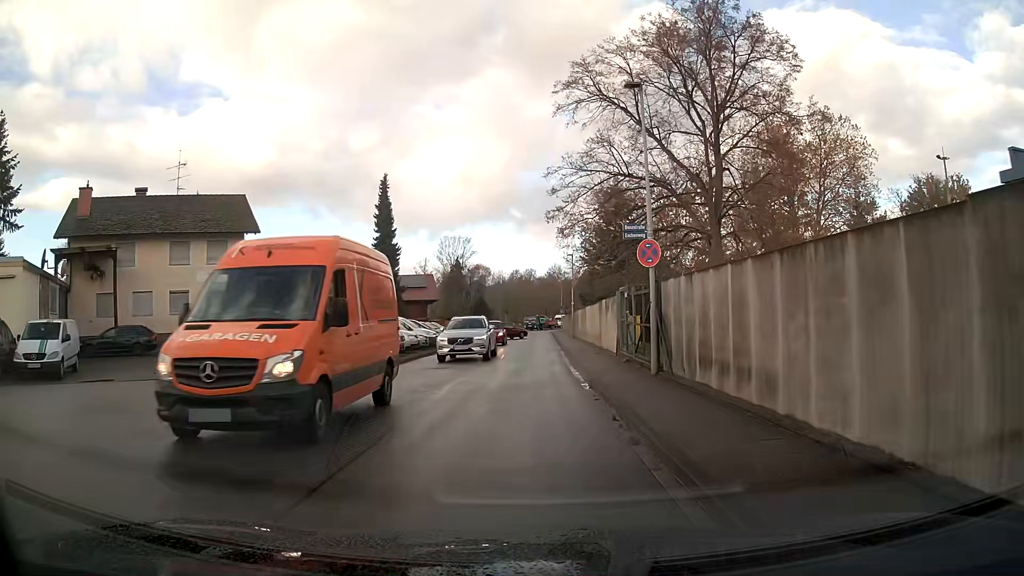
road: unclassified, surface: asphalt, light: Day
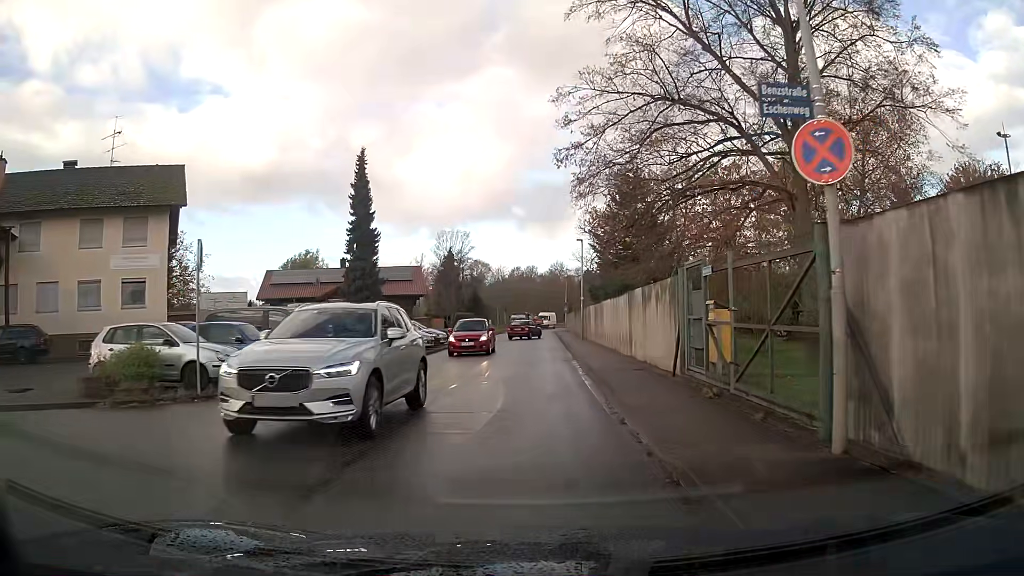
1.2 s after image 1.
(0.0, +9.0) m; 0°
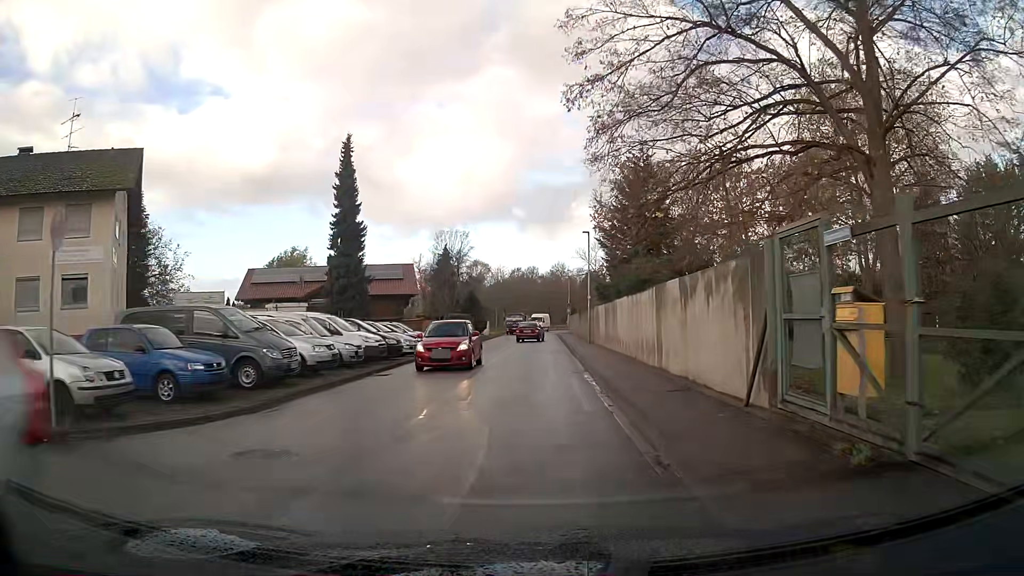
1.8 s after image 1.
(0.0, +4.7) m; 0°
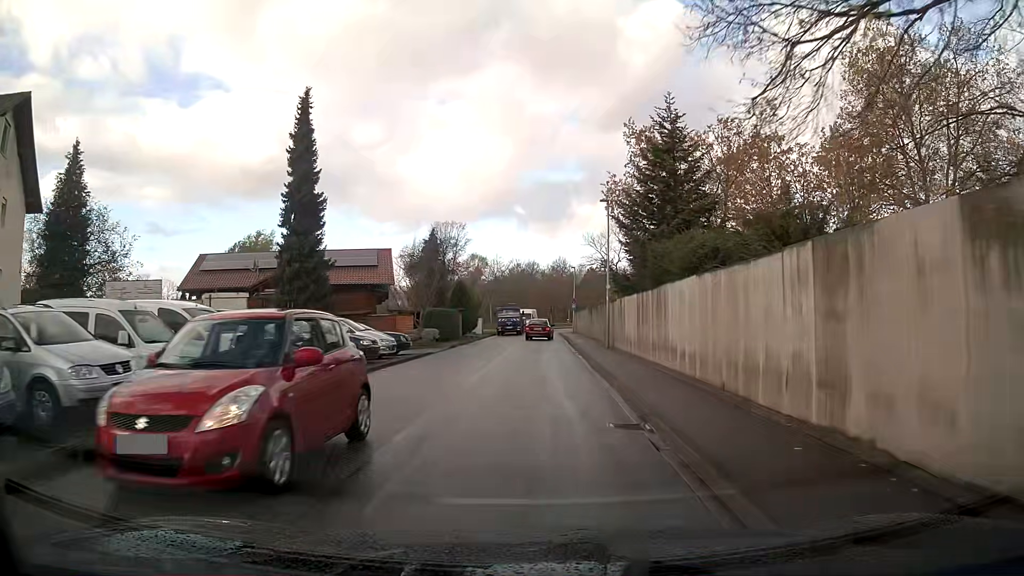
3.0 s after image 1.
(0.0, +9.8) m; 0°
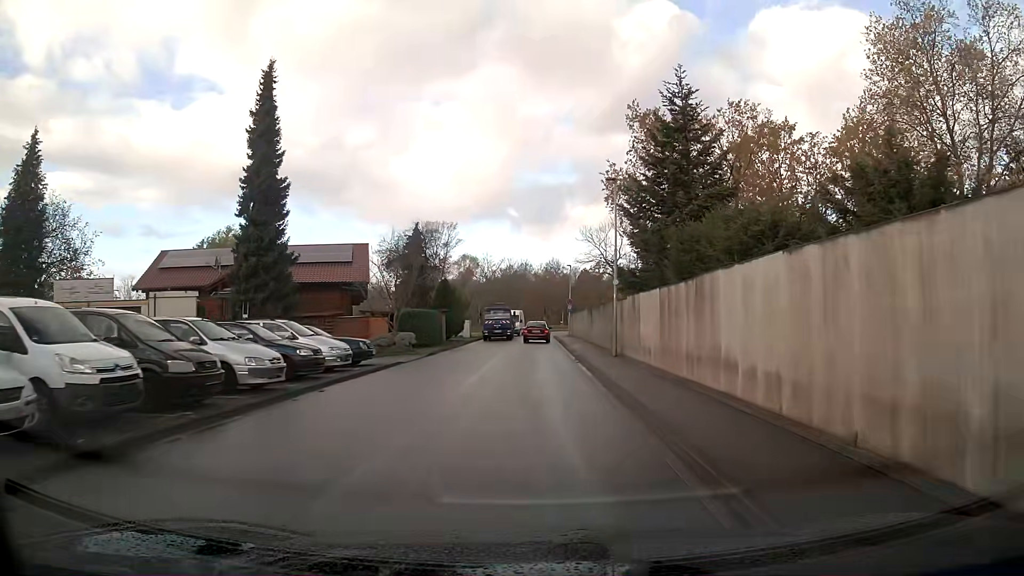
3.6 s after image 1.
(0.0, +5.1) m; +1°
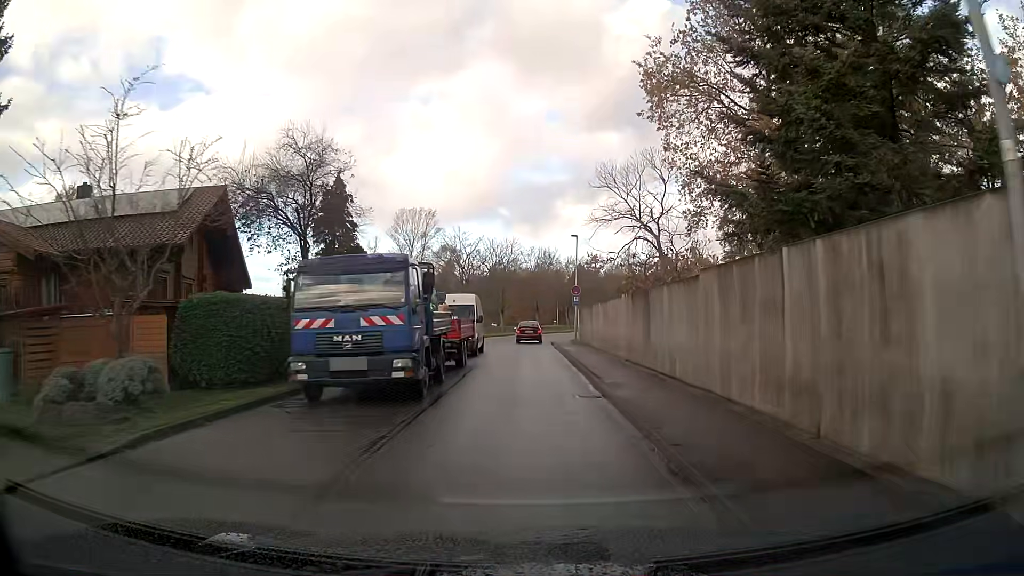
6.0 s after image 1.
(+0.1, +21.3) m; 0°
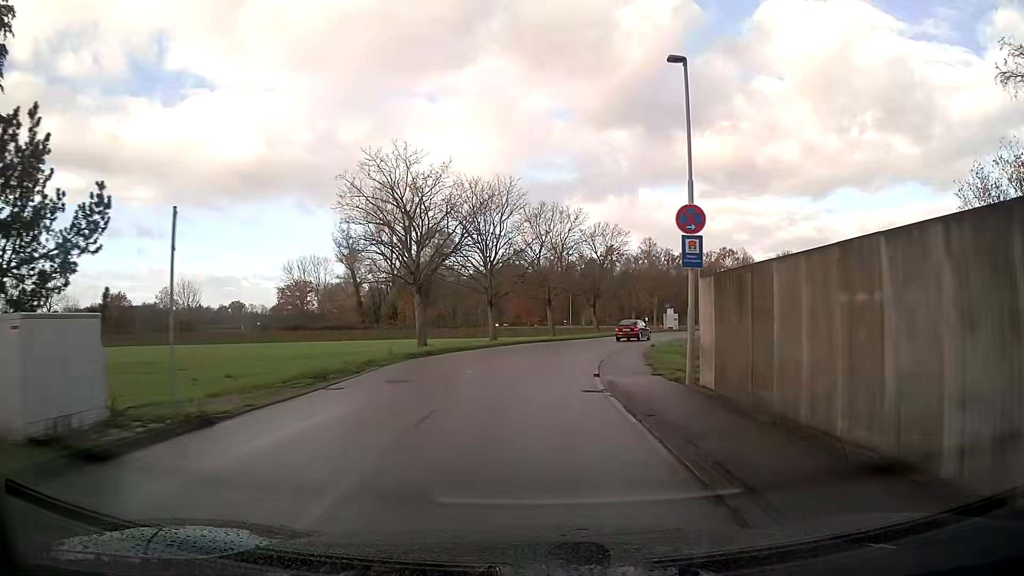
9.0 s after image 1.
(-0.2, +28.8) m; 0°
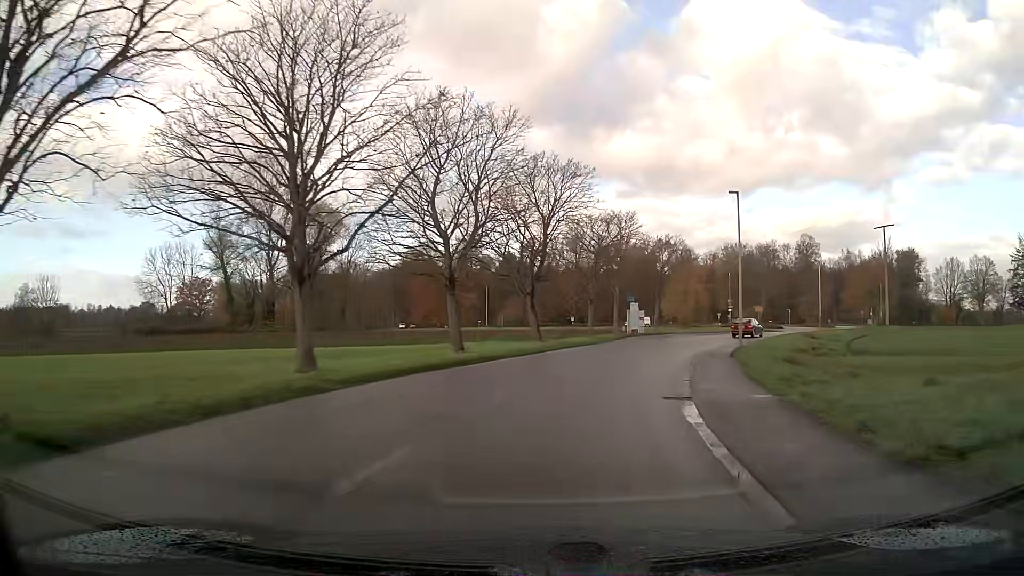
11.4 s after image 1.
(+1.3, +24.3) m; +9°
(+1, +10) (+3, +20) (+6, +29) (+10, +38) (+14, +47) (+20, +56) (+26, +64) (+31, +72) (+37, +80) (+41, +89) m
